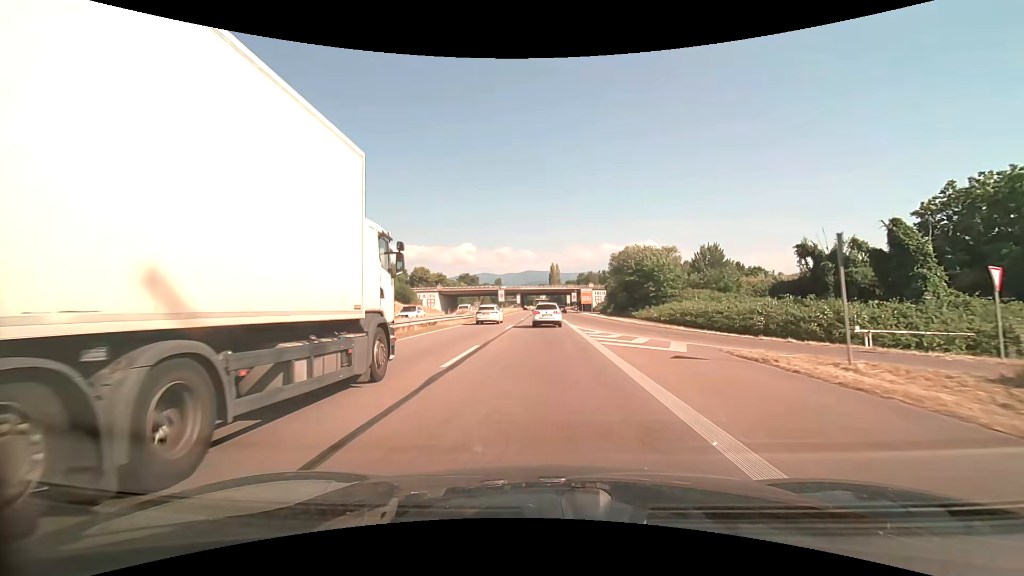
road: trunk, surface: asphalt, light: Day
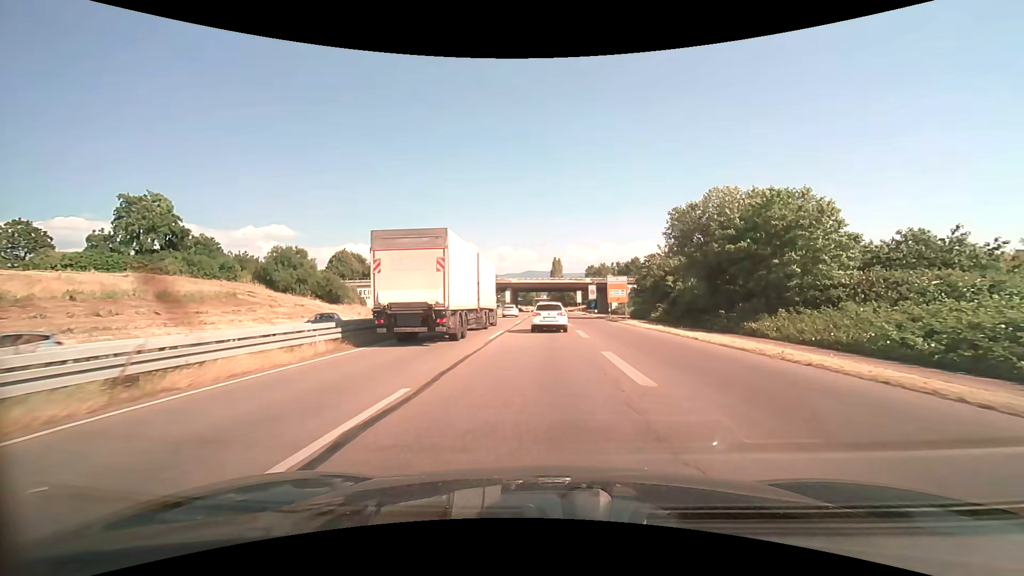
(+0.2, +44.3) m; 0°
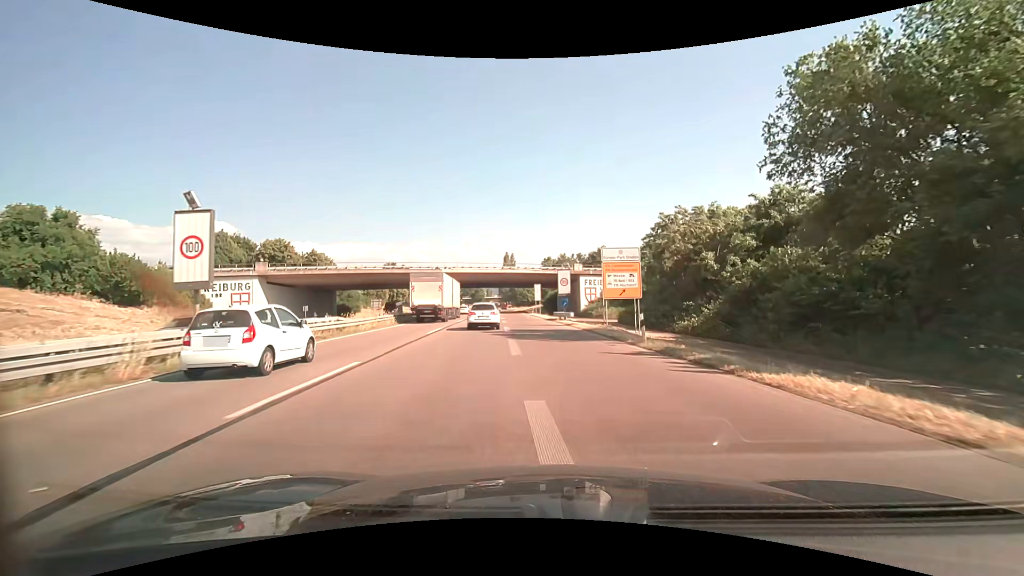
(+1.0, +31.6) m; +5°
(0, +10) (0, +20) (-1, +30) (-2, +40) (-2, +50) (-3, +60) (-4, +70) (-5, +80) (-6, +90) (-6, +100) m
